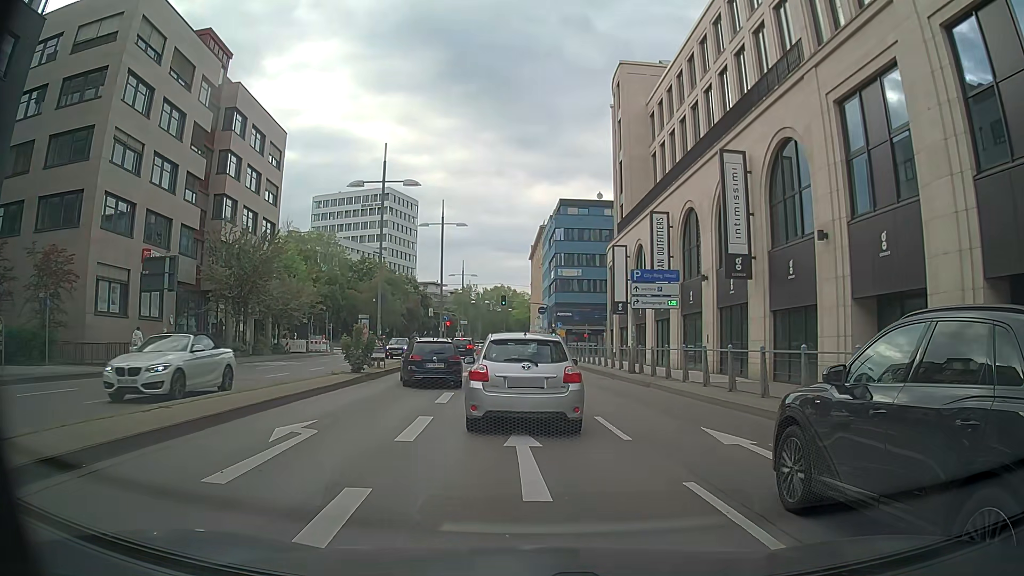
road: primary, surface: asphalt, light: Day
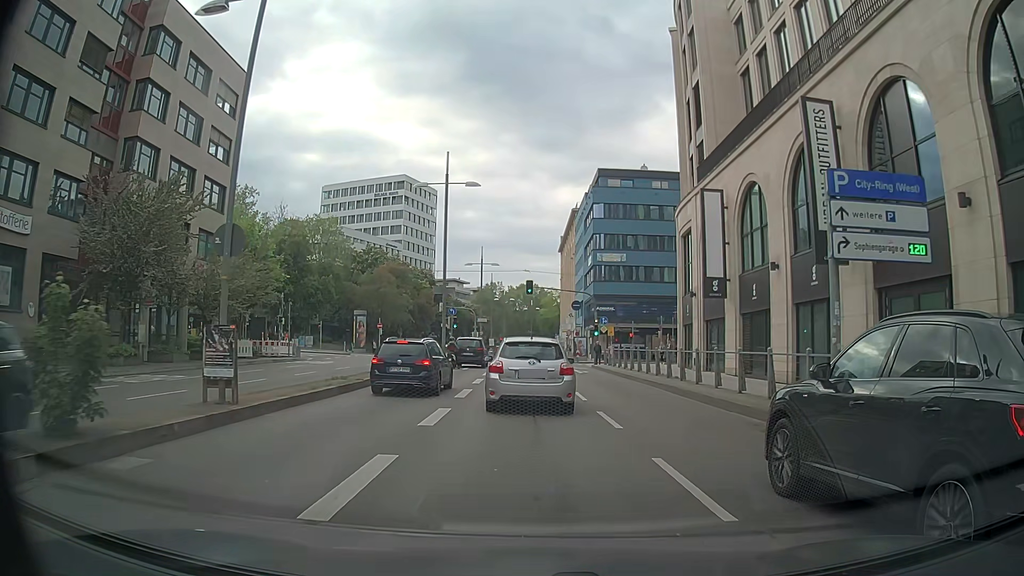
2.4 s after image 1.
(-0.5, +16.9) m; -2°
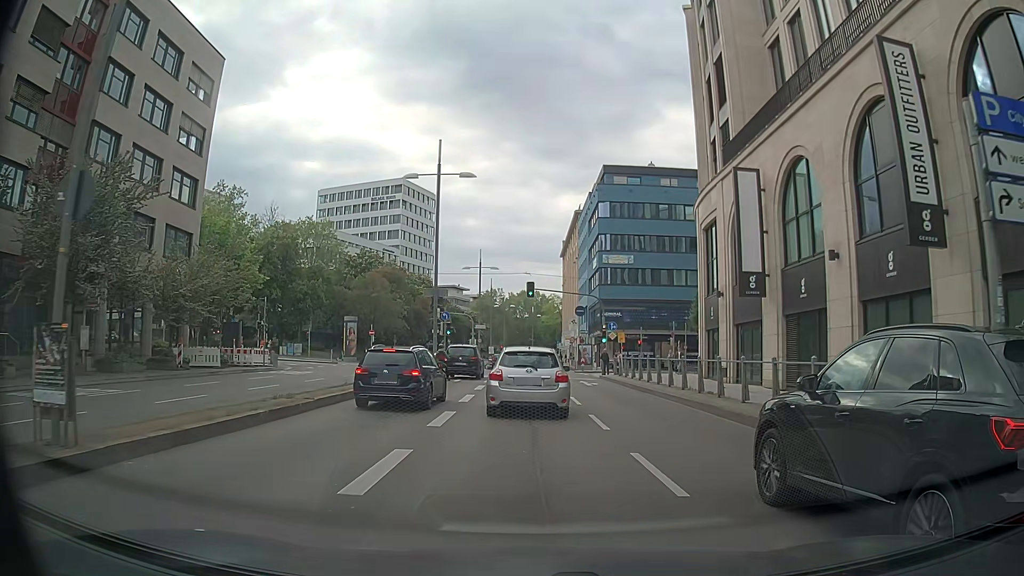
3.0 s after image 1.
(0.0, +4.7) m; 0°
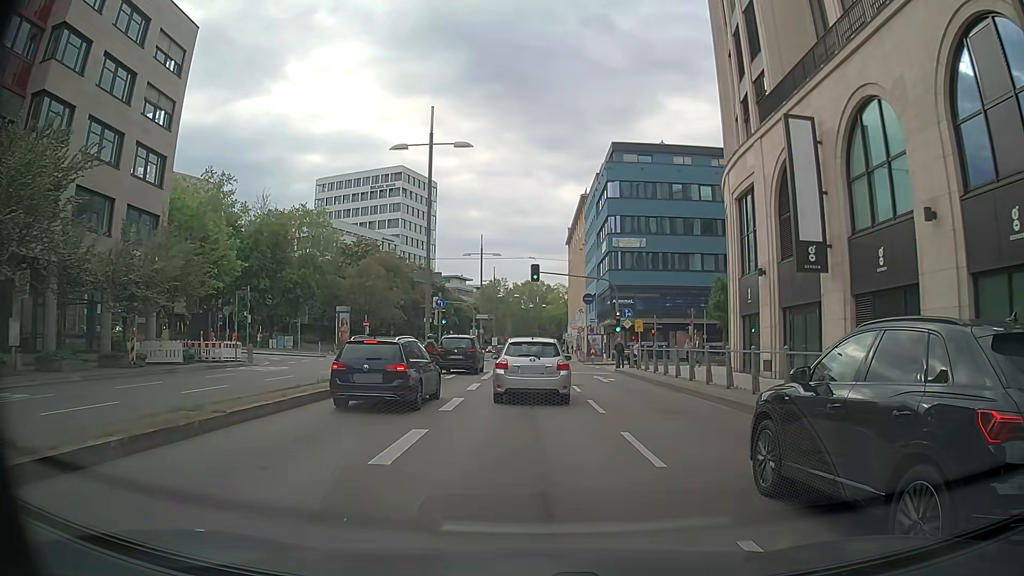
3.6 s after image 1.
(-0.1, +4.9) m; -2°
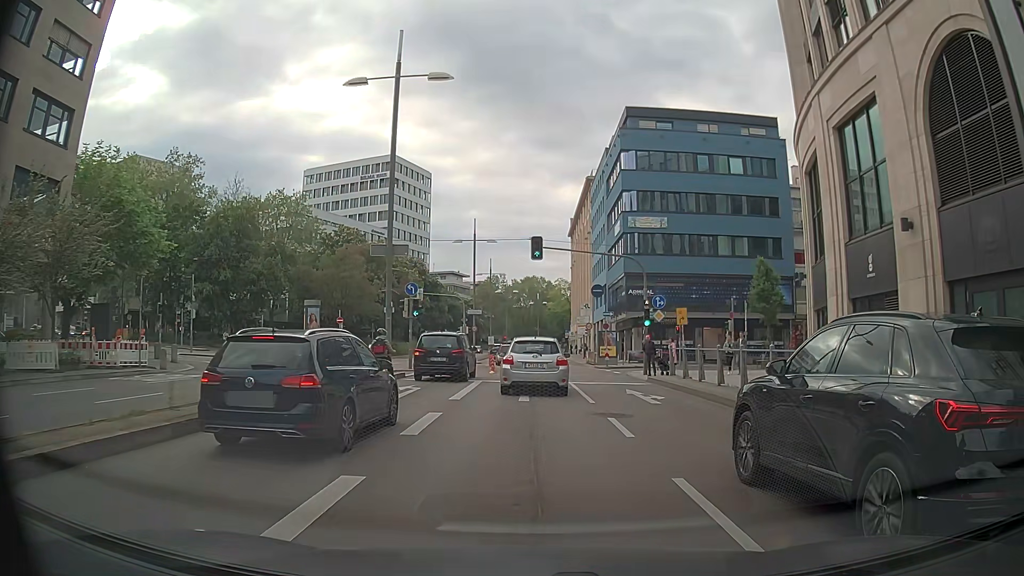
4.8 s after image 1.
(+0.1, +10.0) m; +1°
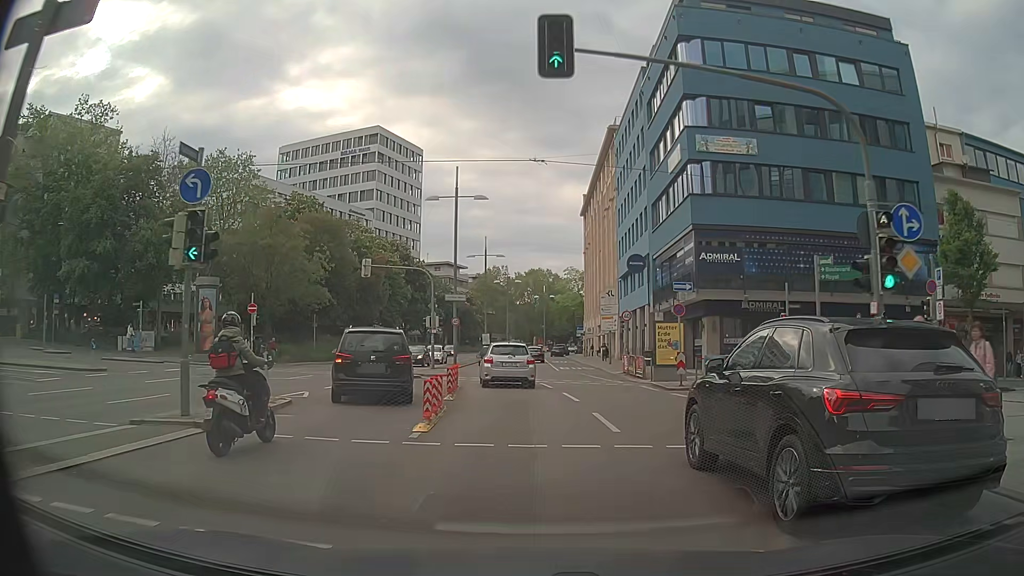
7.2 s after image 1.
(+0.1, +21.0) m; 0°
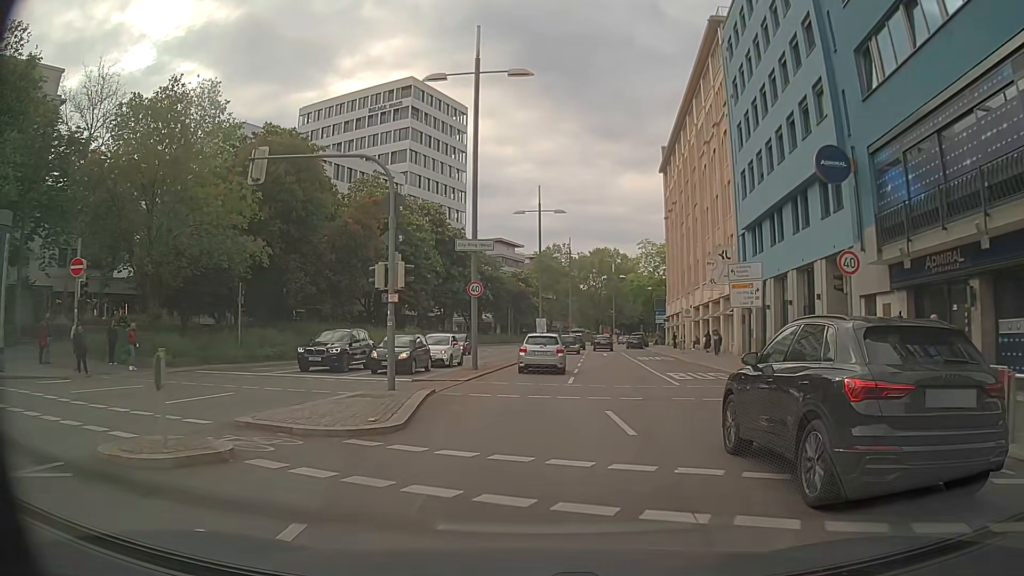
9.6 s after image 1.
(-0.7, +22.4) m; -5°
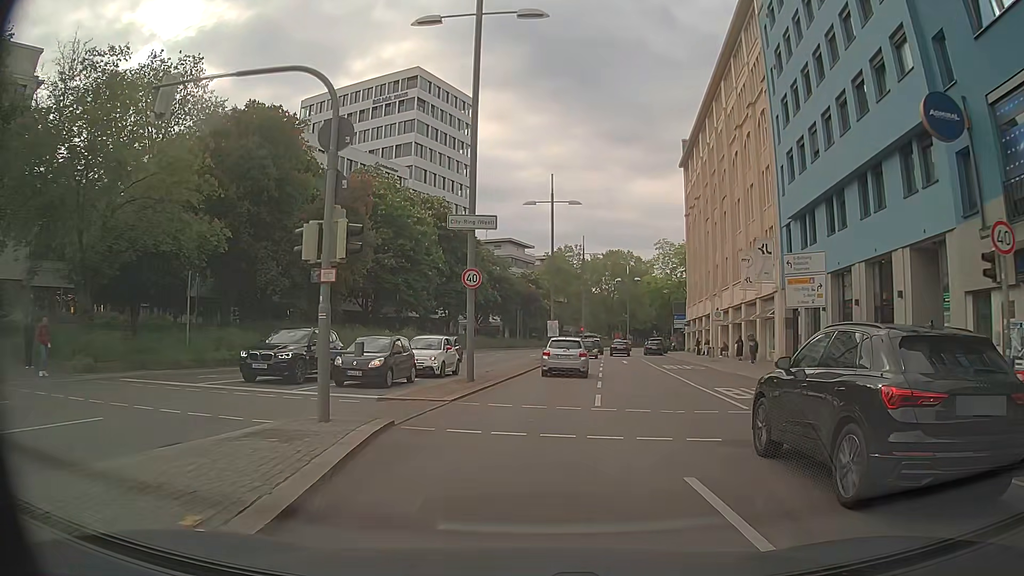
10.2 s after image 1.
(-0.1, +5.9) m; -1°
(0, +10) (0, +20) (+1, +30) (+2, +40) (+3, +50) (+4, +60) (+6, +70) (+7, +80) (+10, +89) (+12, +99) m
